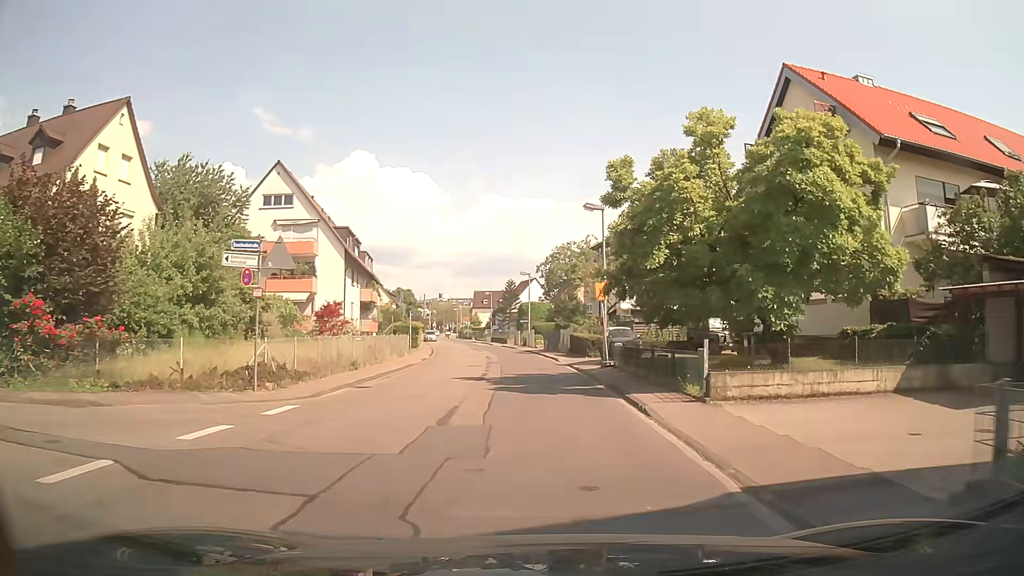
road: tertiary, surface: asphalt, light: Day
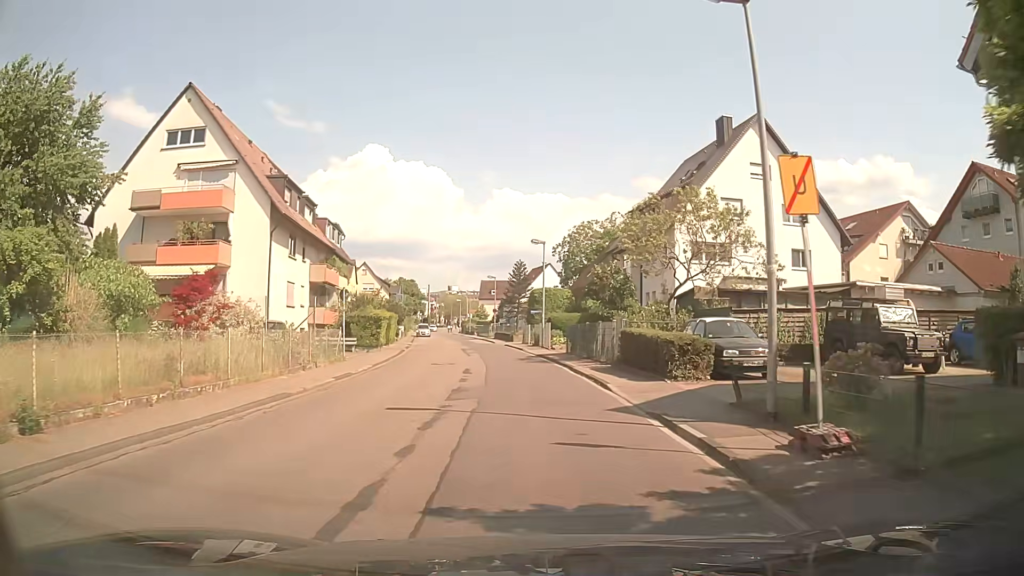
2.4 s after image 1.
(+0.1, +17.2) m; +1°
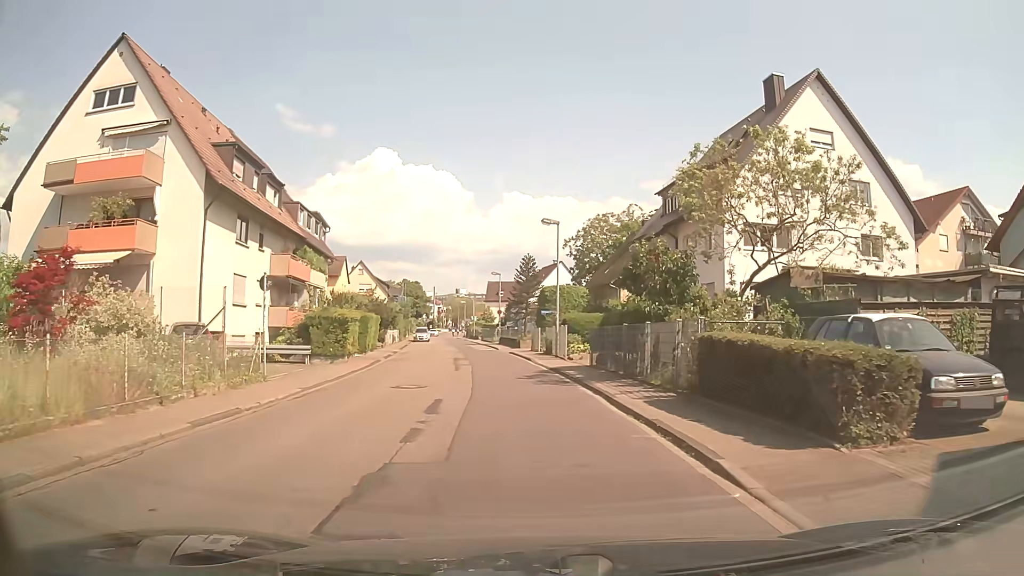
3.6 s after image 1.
(-0.3, +8.4) m; -3°
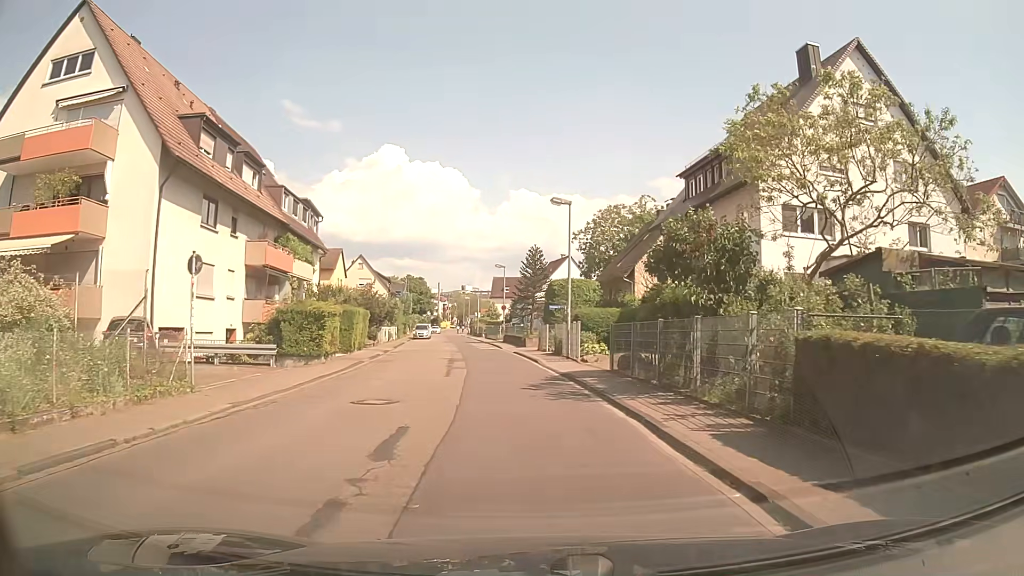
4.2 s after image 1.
(0.0, +4.2) m; 0°
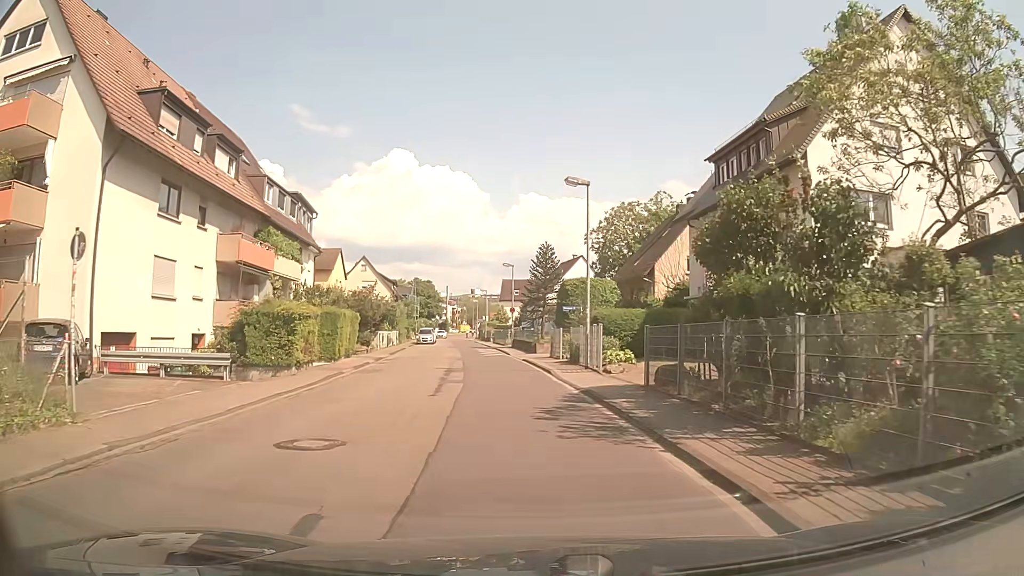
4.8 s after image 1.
(0.0, +4.2) m; -1°
